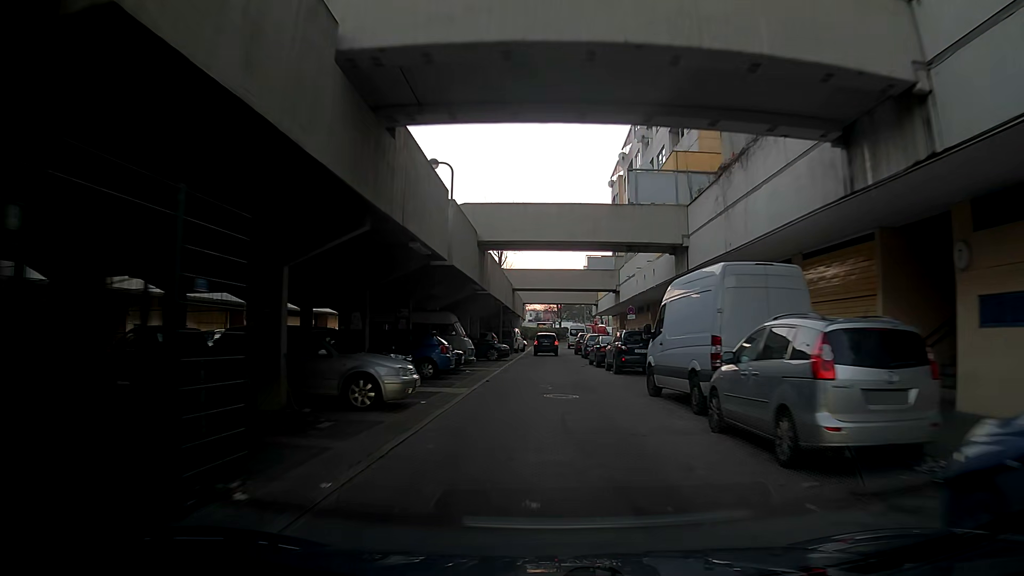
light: Day
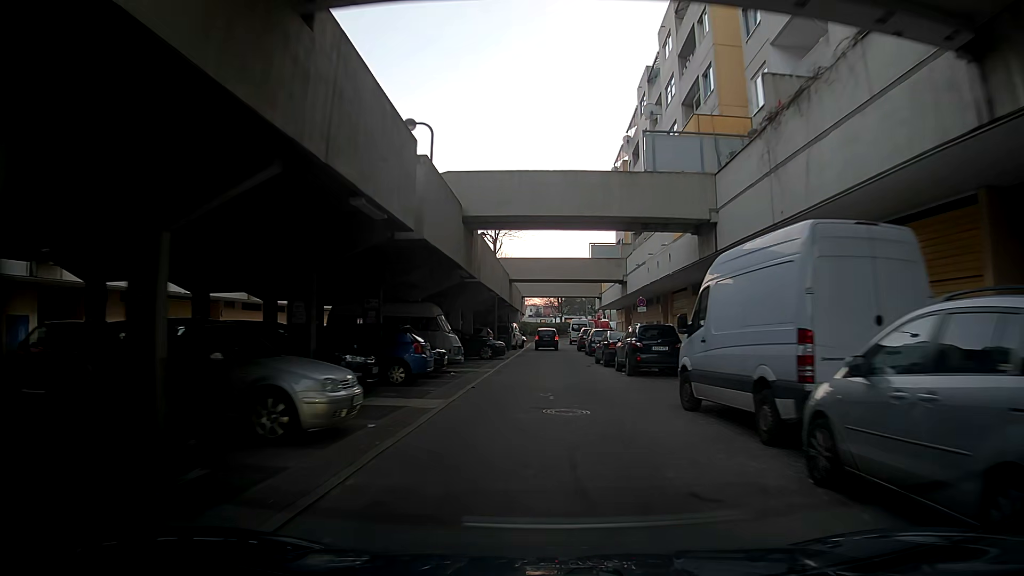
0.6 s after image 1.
(+0.1, +4.0) m; +1°
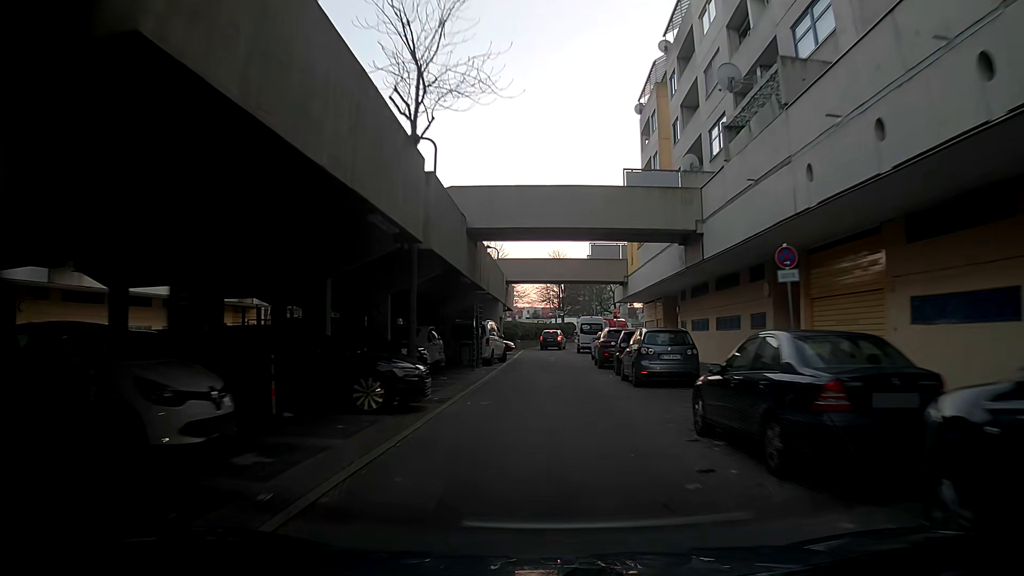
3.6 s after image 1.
(-0.3, +20.7) m; +1°
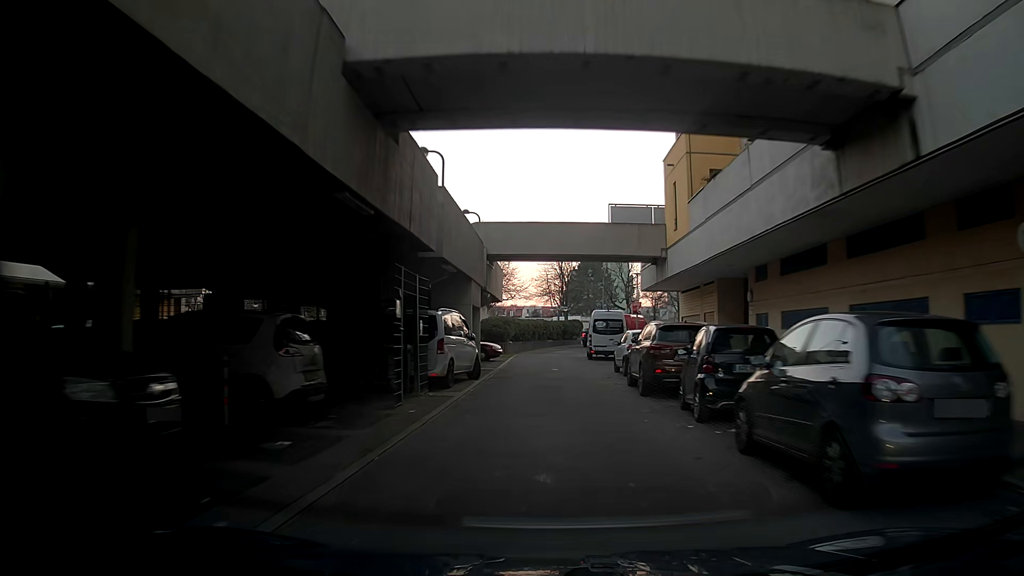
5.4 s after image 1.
(-0.2, +12.7) m; -1°
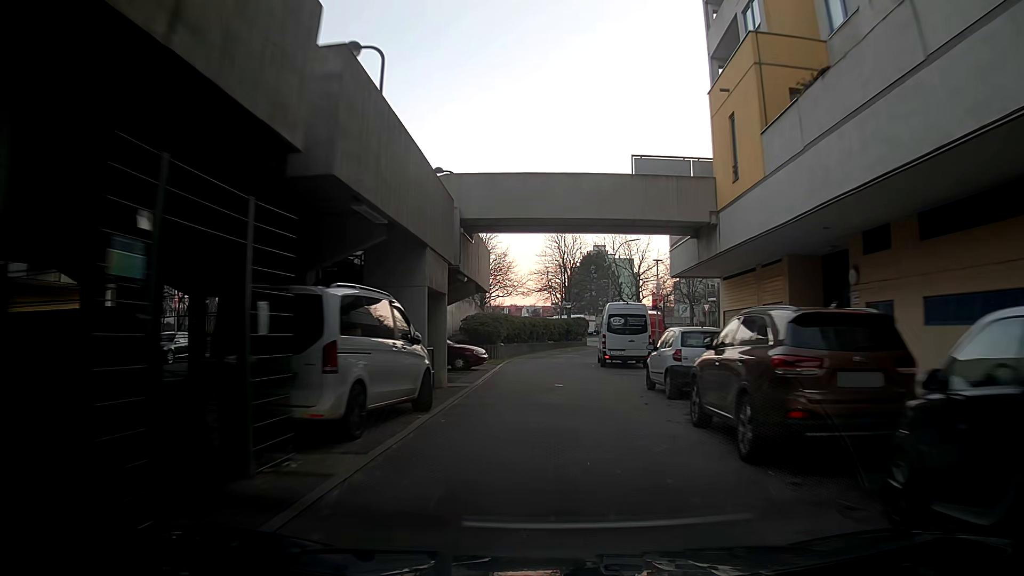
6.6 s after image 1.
(0.0, +8.2) m; -1°
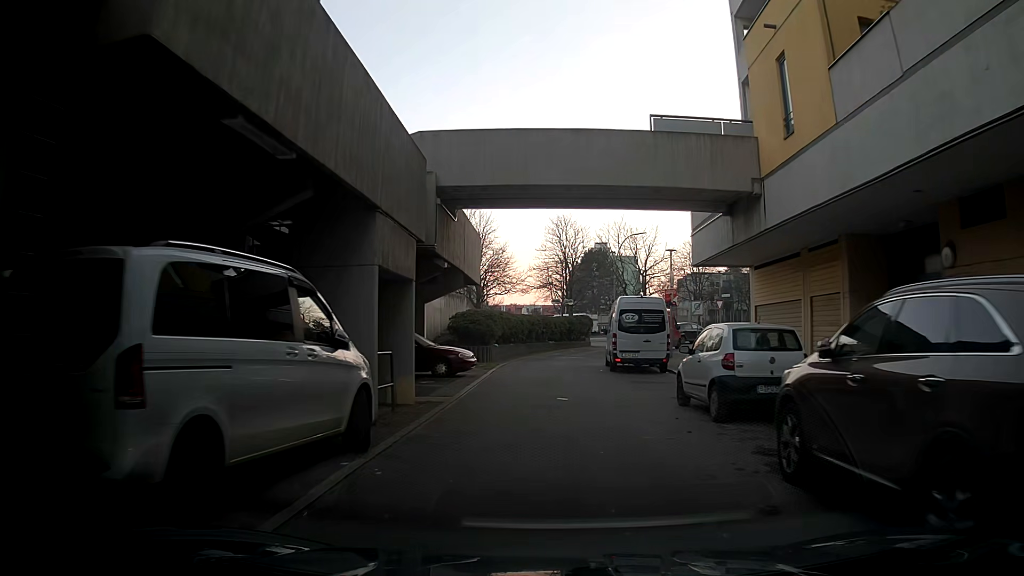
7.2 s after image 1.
(0.0, +4.0) m; -1°
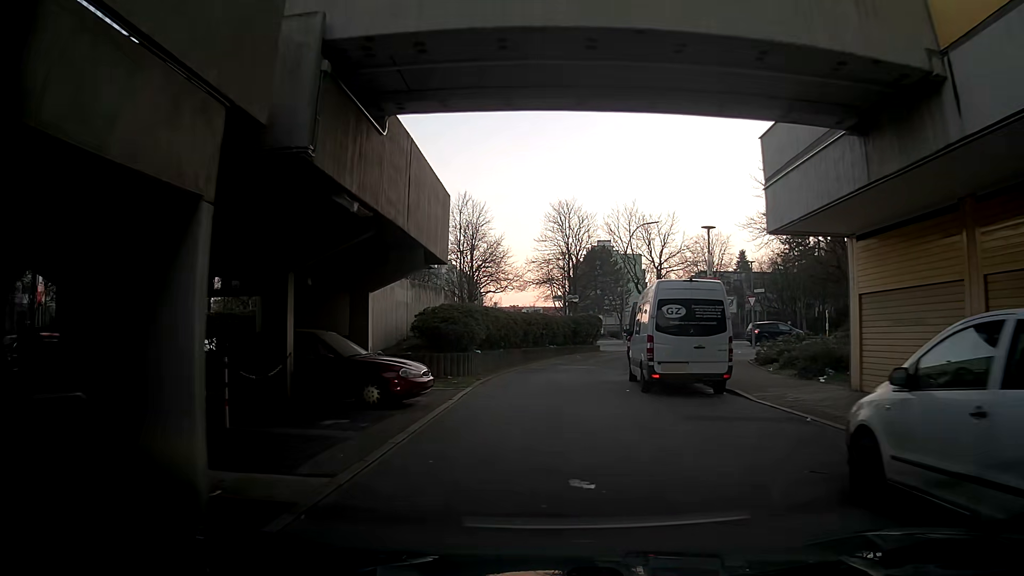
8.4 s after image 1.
(+0.1, +7.8) m; +2°
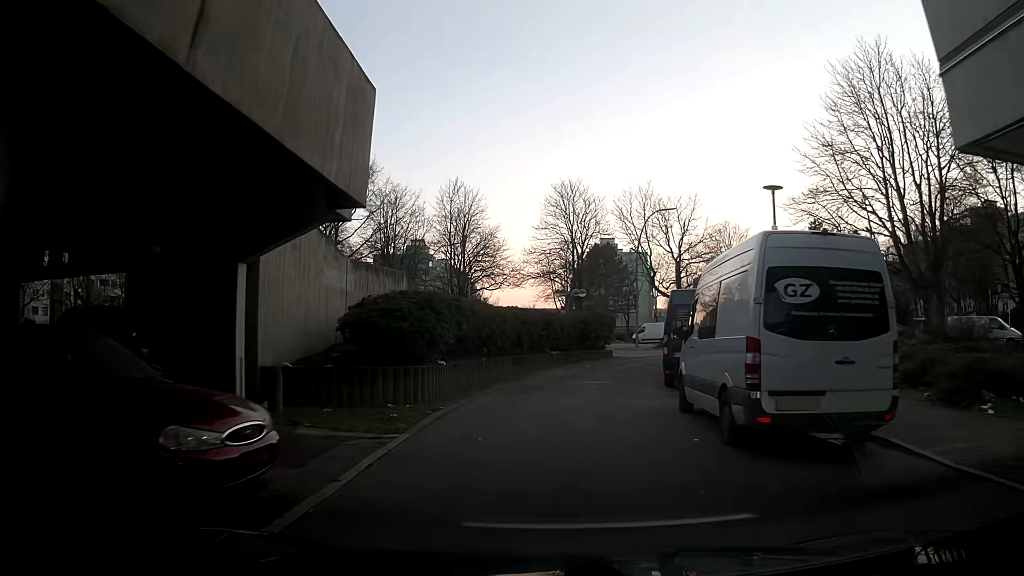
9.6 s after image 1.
(-0.1, +7.5) m; 0°
